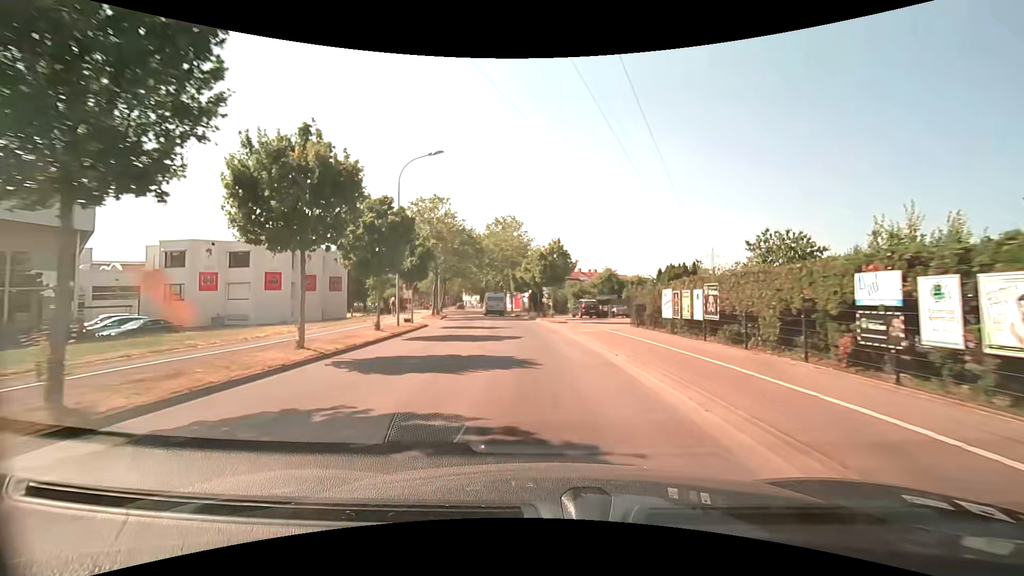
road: tertiary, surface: asphalt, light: Day
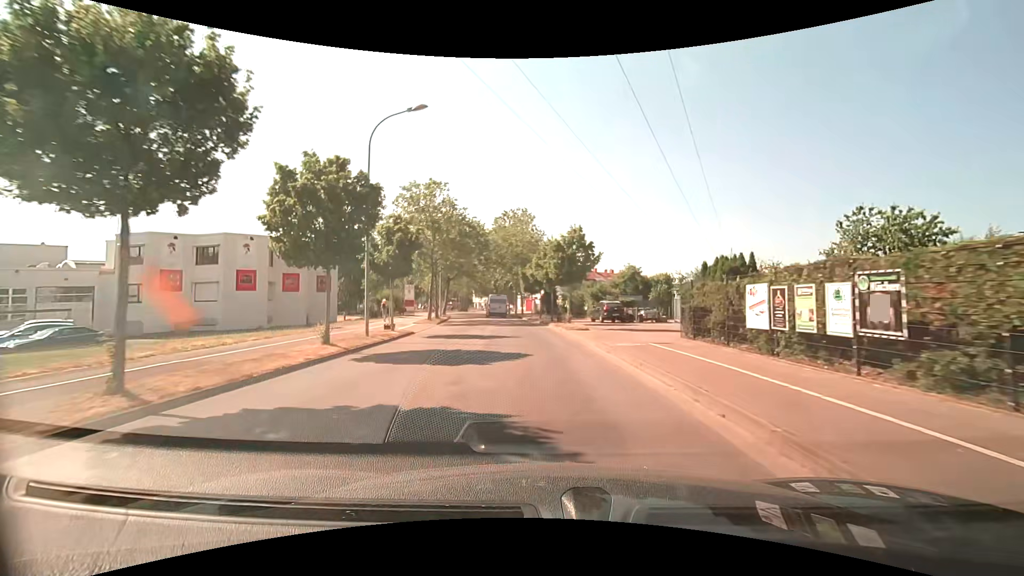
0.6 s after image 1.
(0.0, +6.4) m; -1°
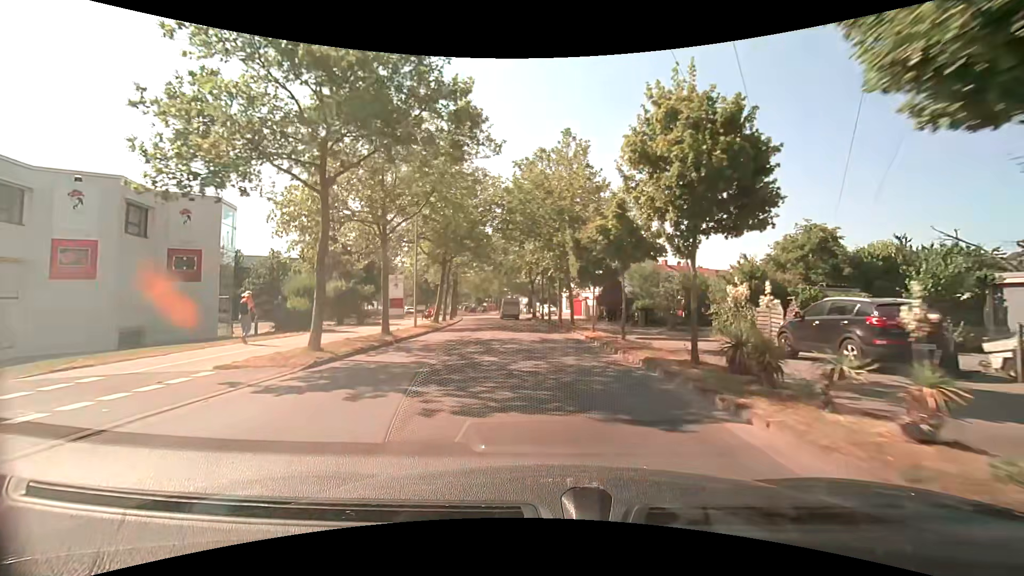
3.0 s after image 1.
(-1.4, +25.5) m; -5°
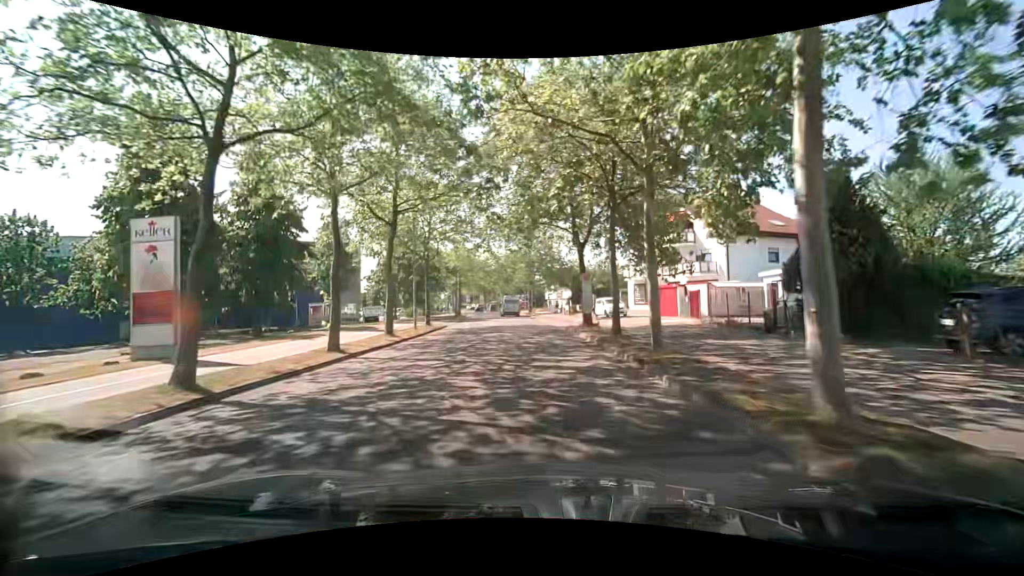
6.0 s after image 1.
(-1.0, +32.7) m; -4°
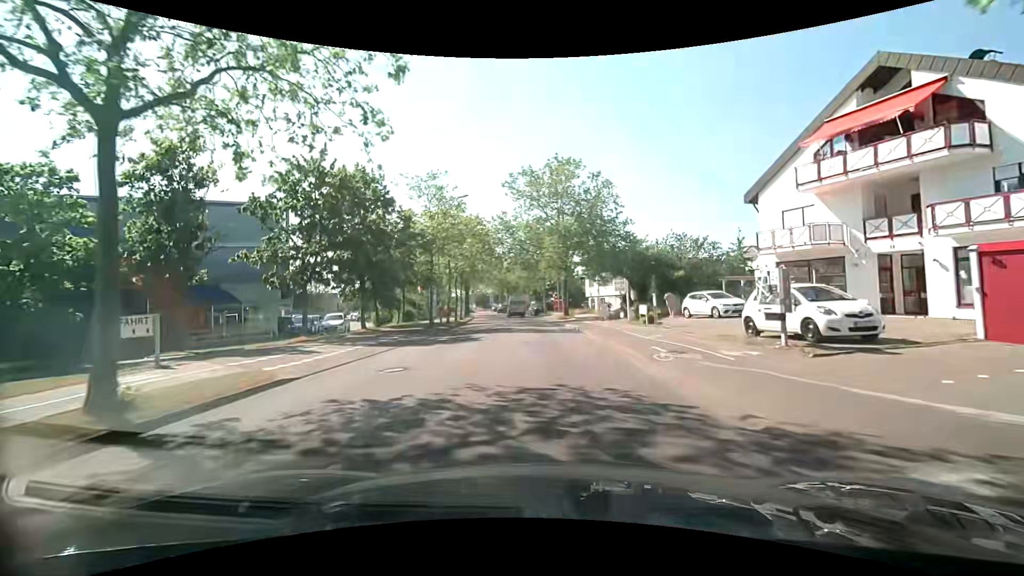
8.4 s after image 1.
(-1.0, +25.6) m; -4°
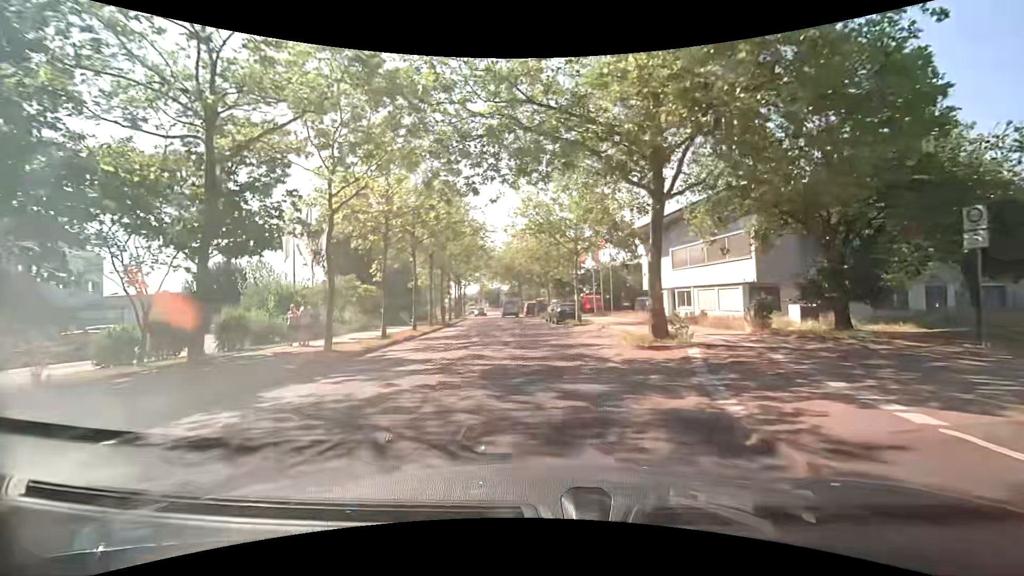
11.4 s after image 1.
(-0.9, +29.9) m; -3°
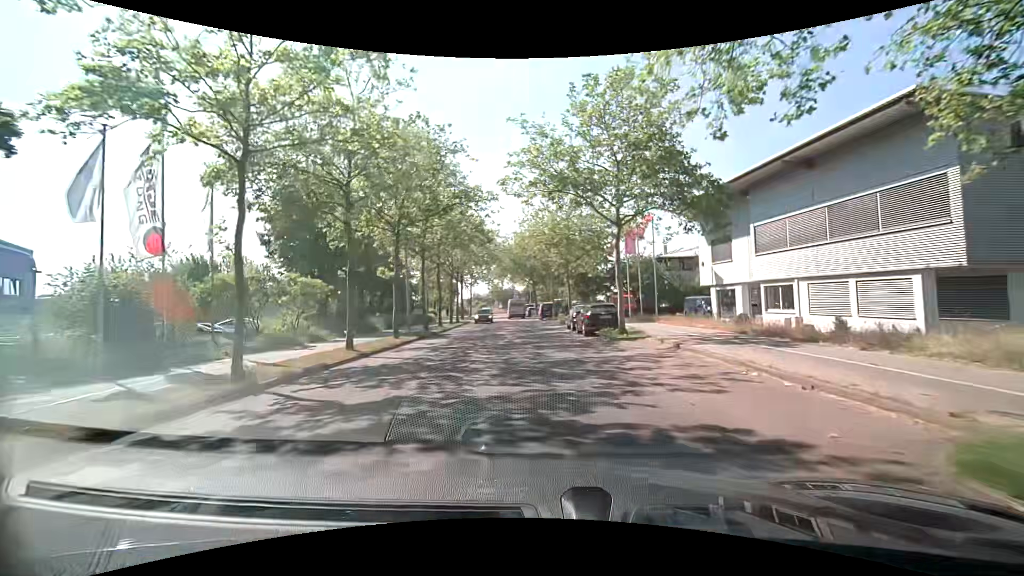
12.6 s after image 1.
(-0.2, +11.7) m; -1°
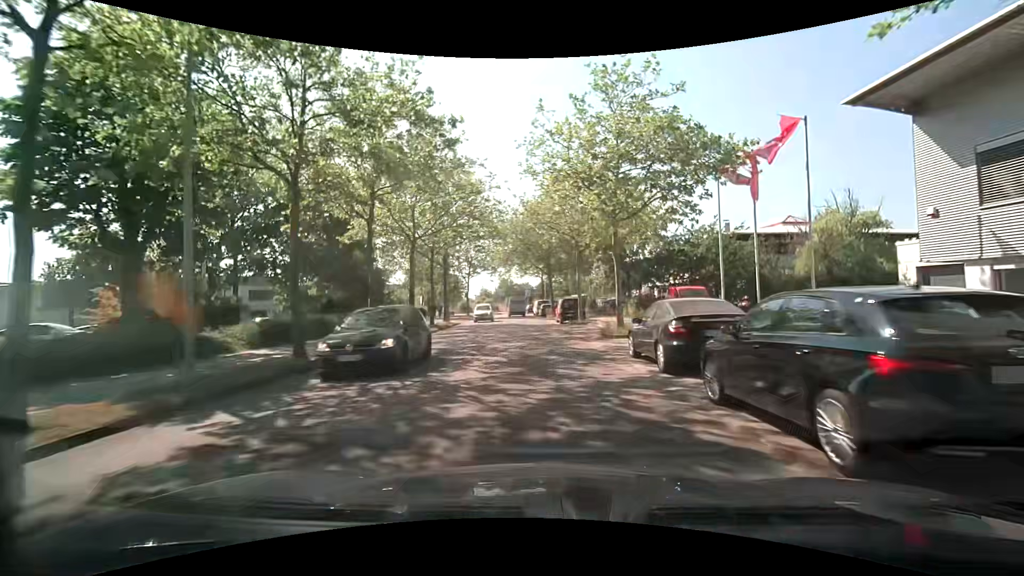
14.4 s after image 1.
(-0.5, +17.7) m; -3°
(0, +10) (0, +20) (-1, +30) (-1, +40) (-2, +50) (-3, +60) (-3, +70) (-4, +80) (-5, +90) (-4, +100) m
